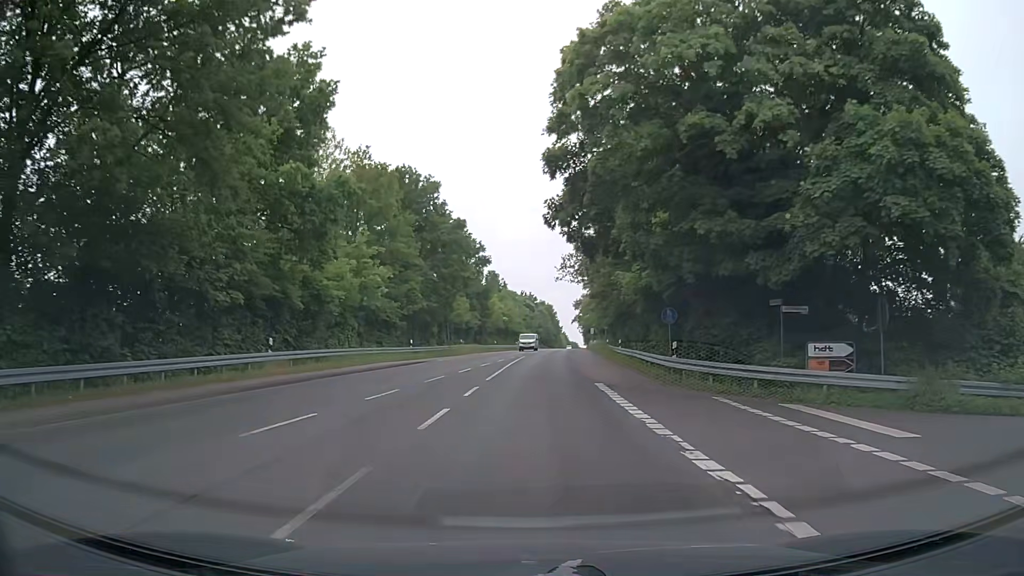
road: tertiary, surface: asphalt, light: Day
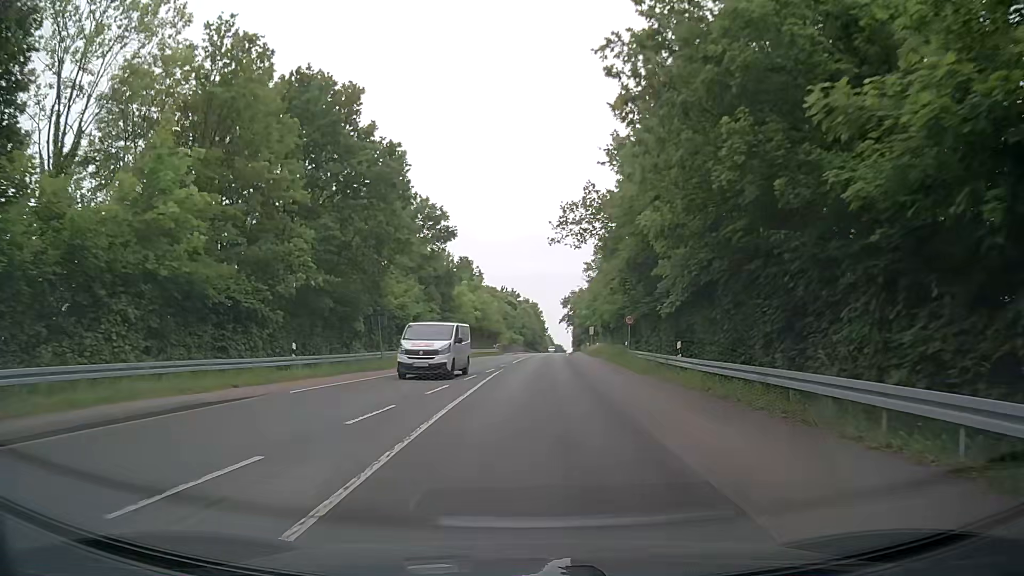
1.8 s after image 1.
(+0.3, +22.8) m; +2°
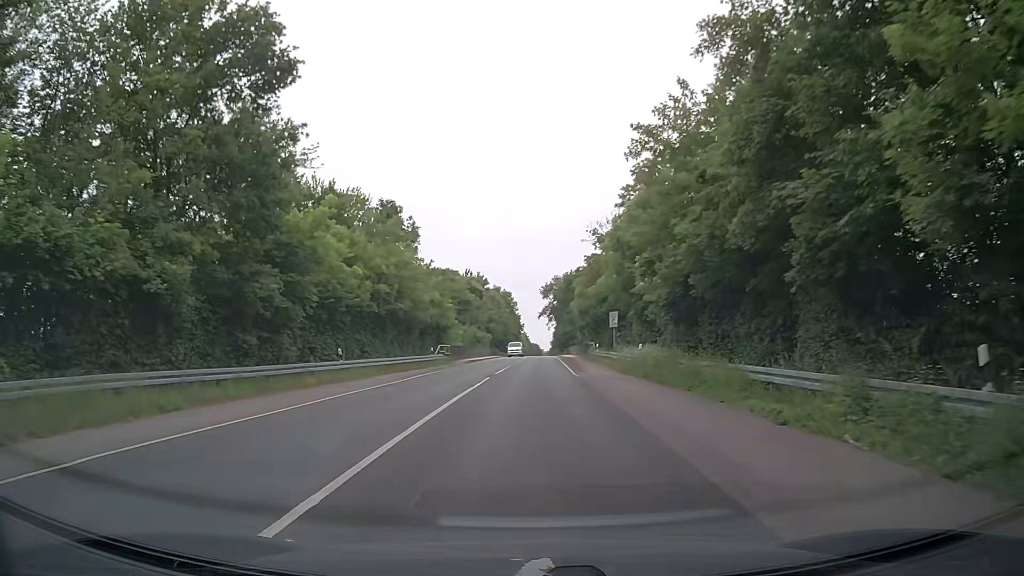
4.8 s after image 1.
(+0.6, +38.0) m; +2°
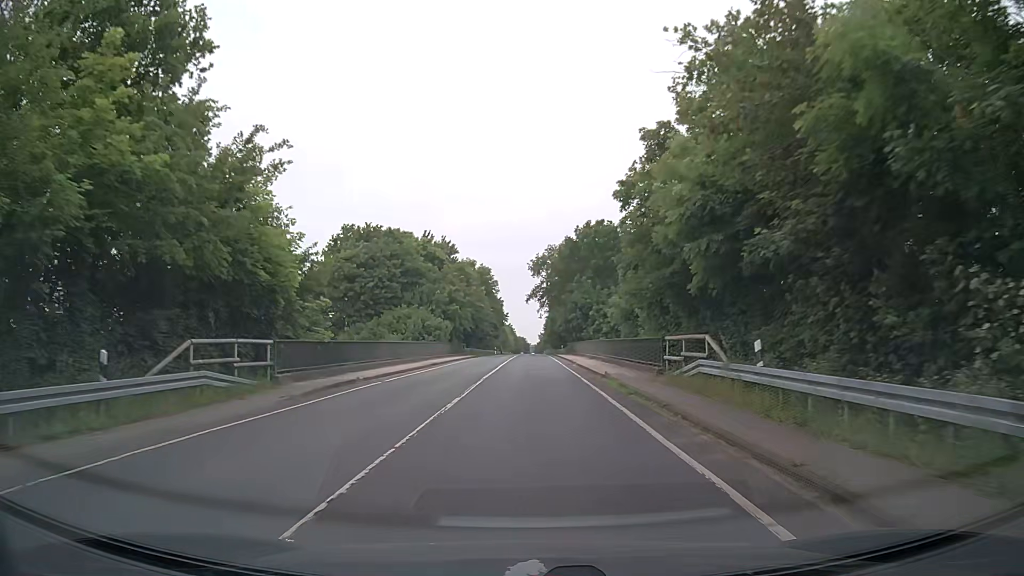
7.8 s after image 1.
(+0.6, +38.3) m; +1°
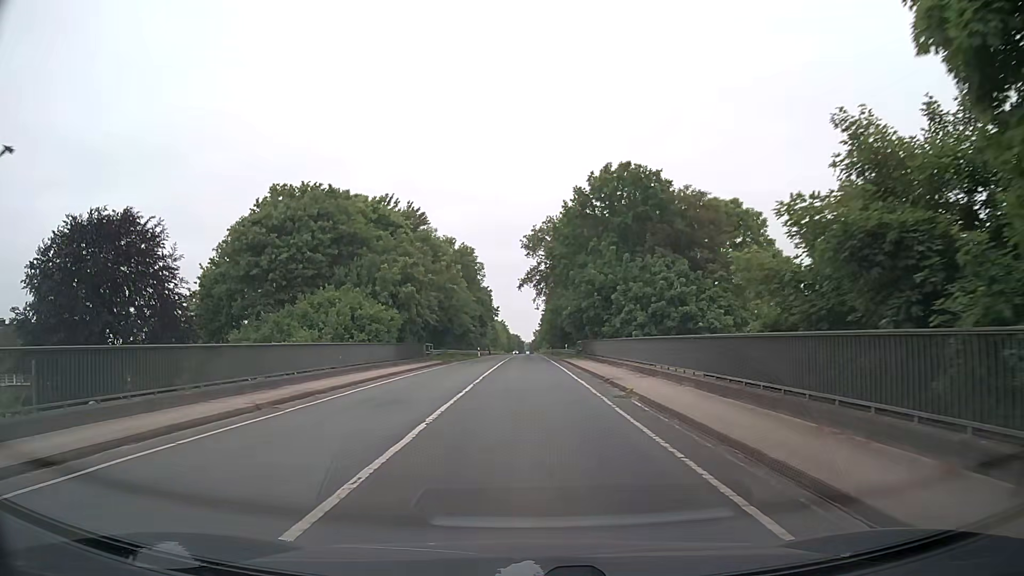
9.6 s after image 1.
(+0.2, +23.1) m; +1°
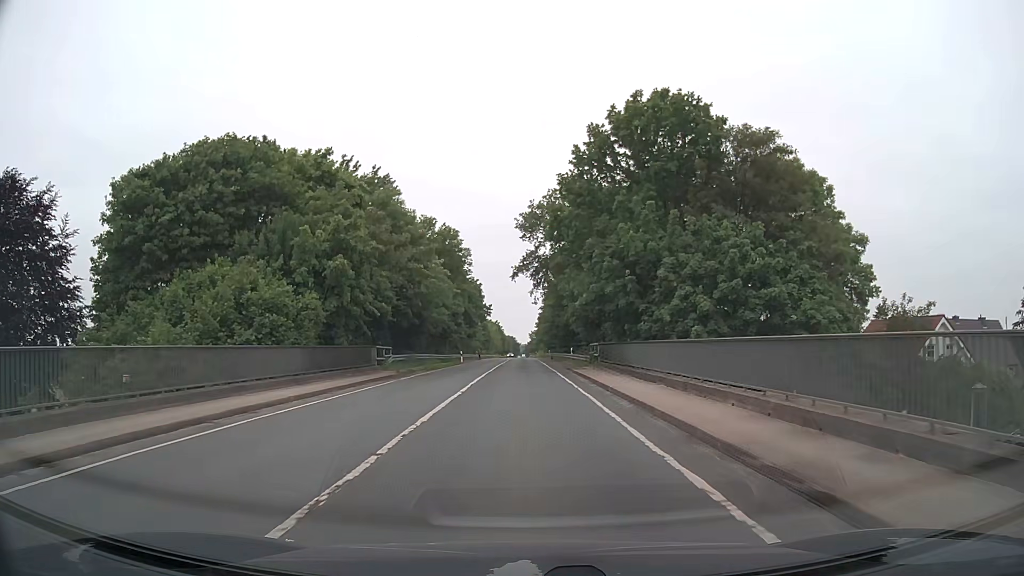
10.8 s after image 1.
(0.0, +15.3) m; 0°
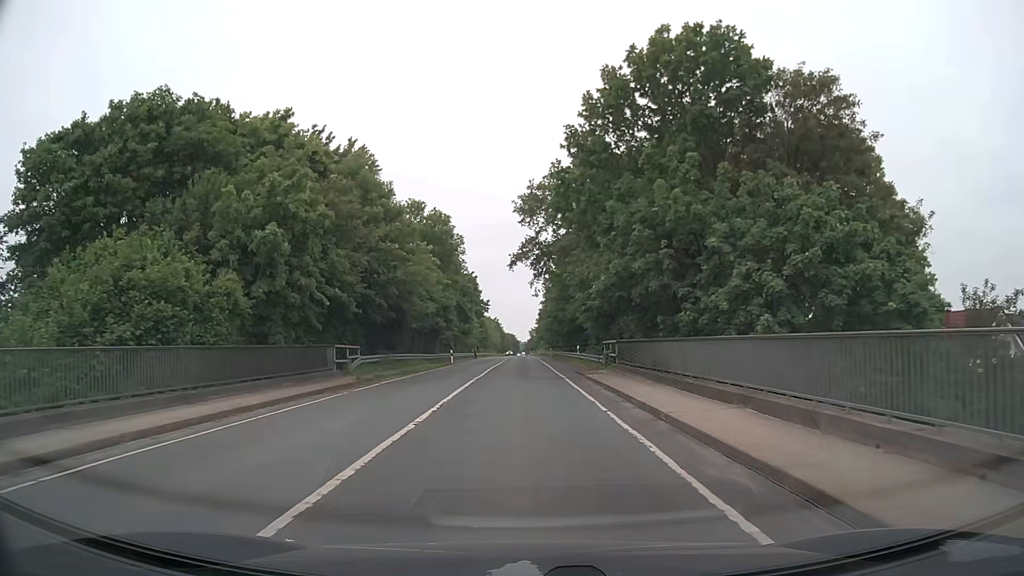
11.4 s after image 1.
(0.0, +7.7) m; 0°
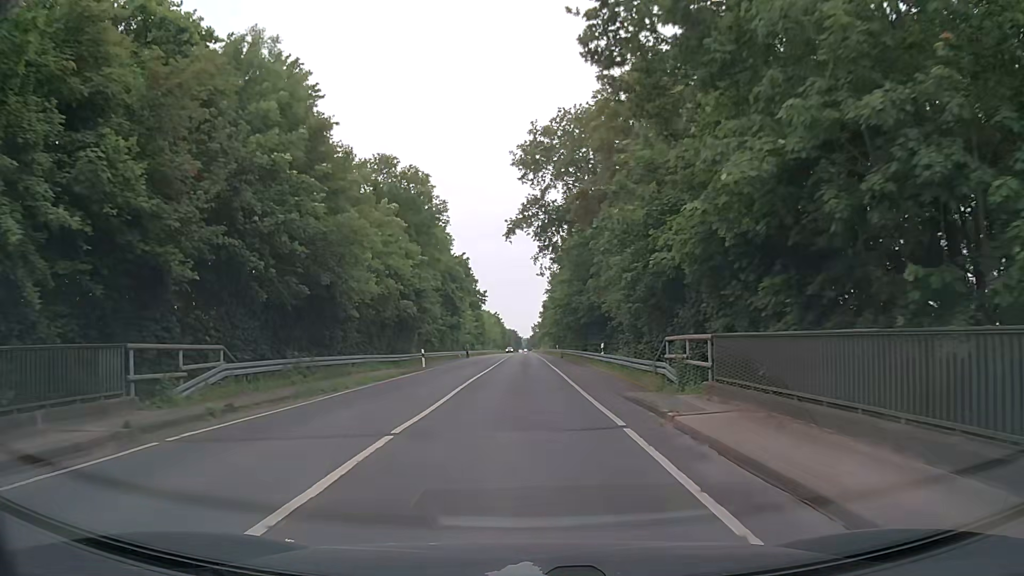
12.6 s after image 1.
(0.0, +15.3) m; 0°
(0, +10) (0, +20) (0, +30) (0, +40) (0, +50) (0, +60) (-1, +70) (0, +80) (0, +90) (0, +100) m
